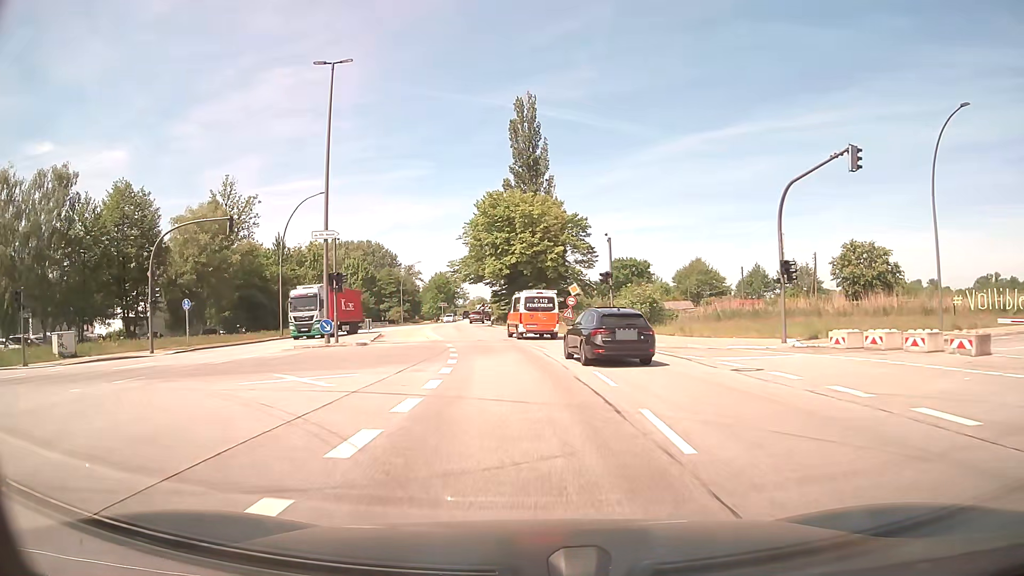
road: secondary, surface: asphalt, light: Day
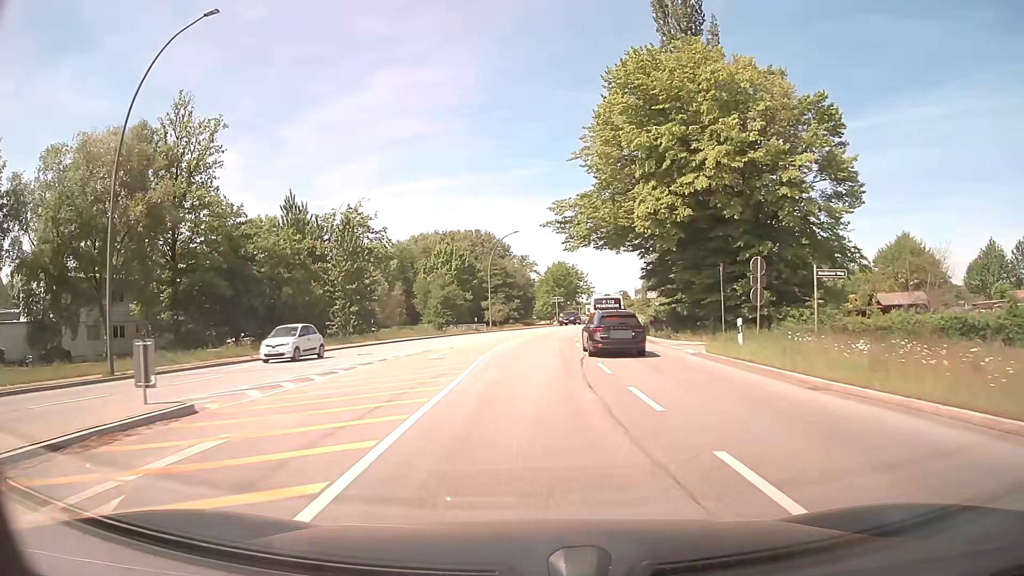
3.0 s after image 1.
(-3.4, +37.9) m; -11°
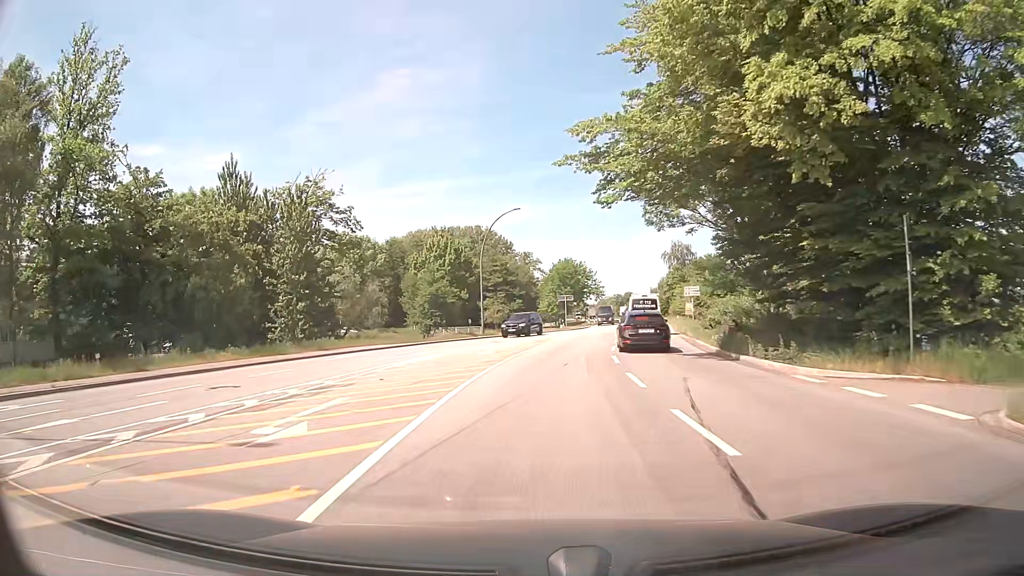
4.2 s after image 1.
(-0.1, +15.2) m; -1°
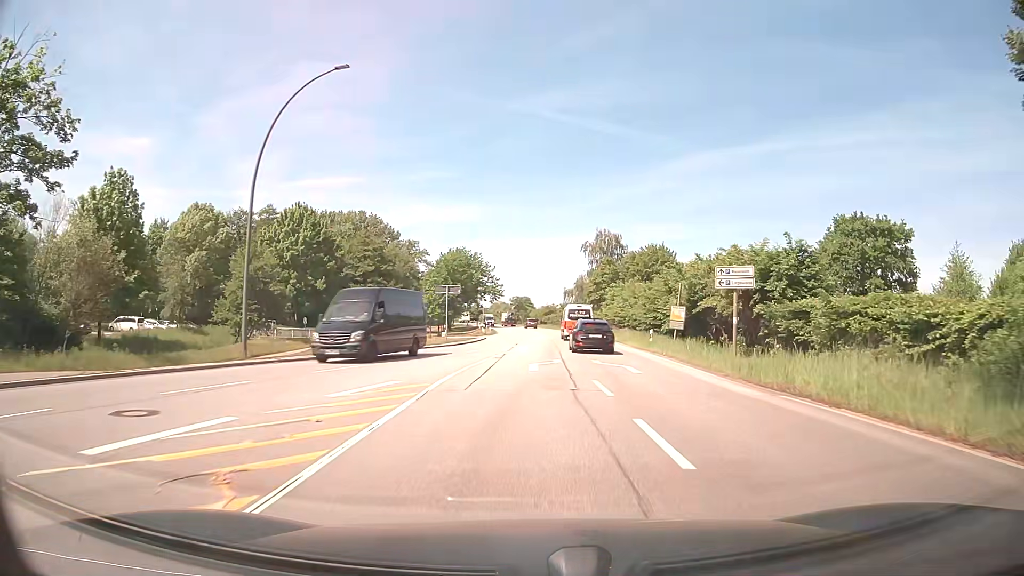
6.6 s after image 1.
(+1.9, +30.4) m; +9°
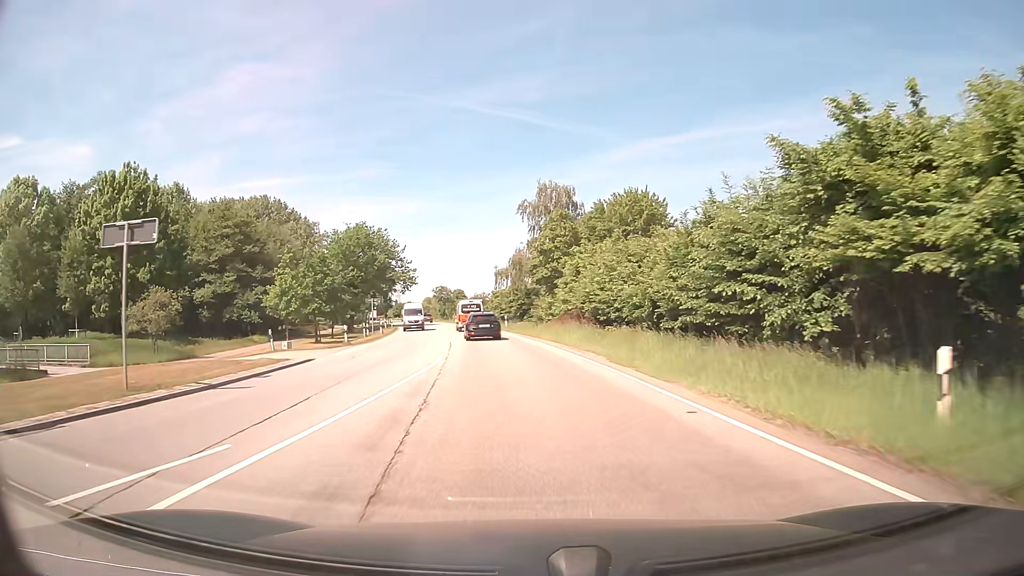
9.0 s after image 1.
(+1.7, +30.4) m; +5°
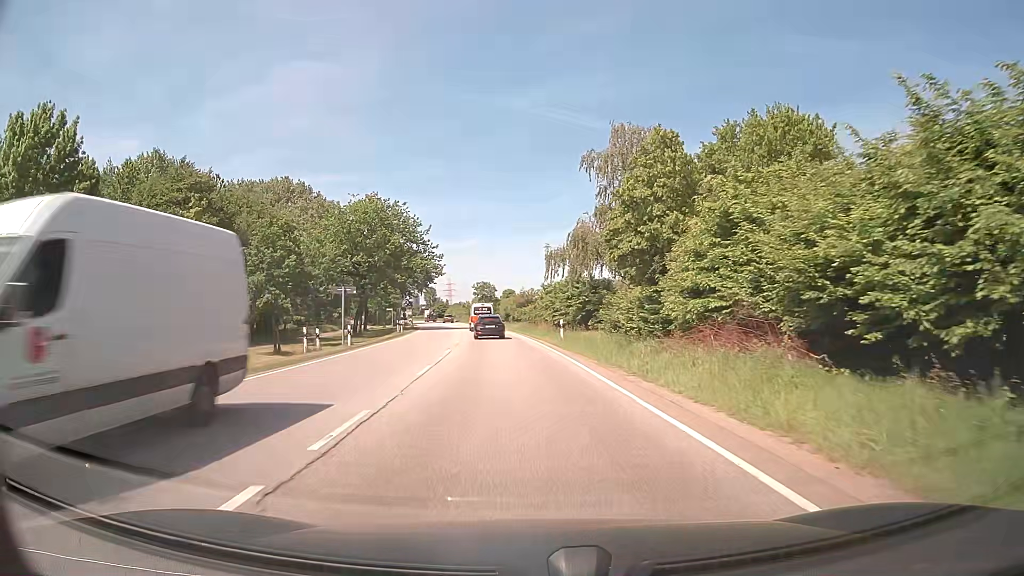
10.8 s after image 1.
(-0.9, +22.9) m; -5°
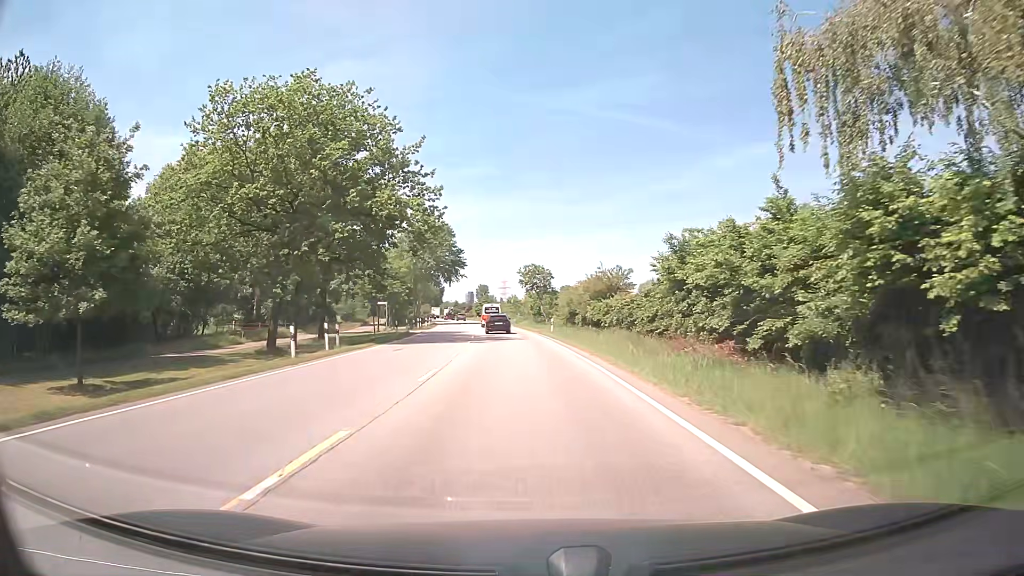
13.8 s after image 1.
(-1.8, +38.2) m; -5°
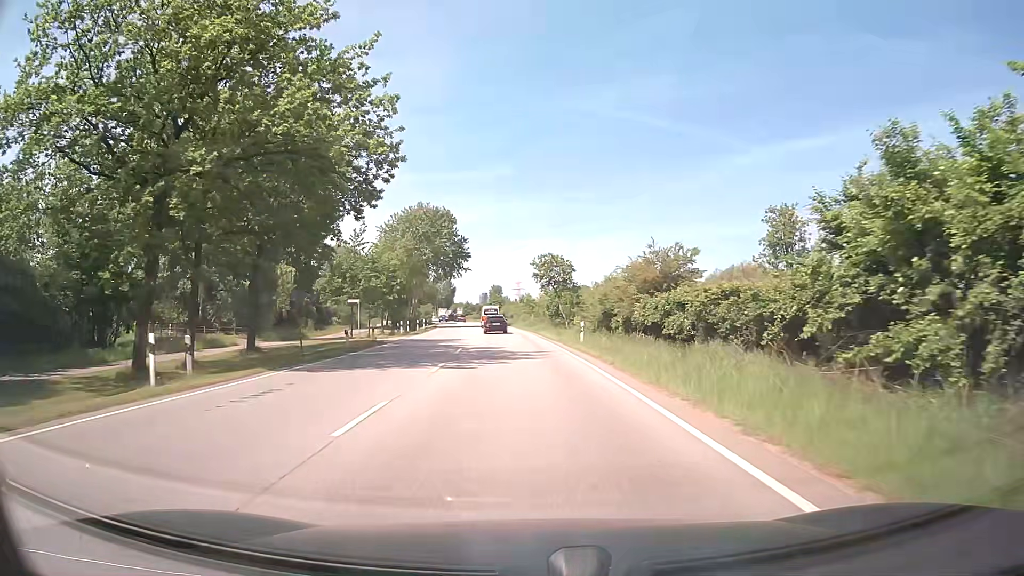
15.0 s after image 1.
(-0.1, +15.3) m; -1°
(0, +10) (0, +20) (0, +30) (-1, +40) (-1, +50) (-2, +60) (-3, +70) (-4, +80) (-5, +90) (-6, +100) m
